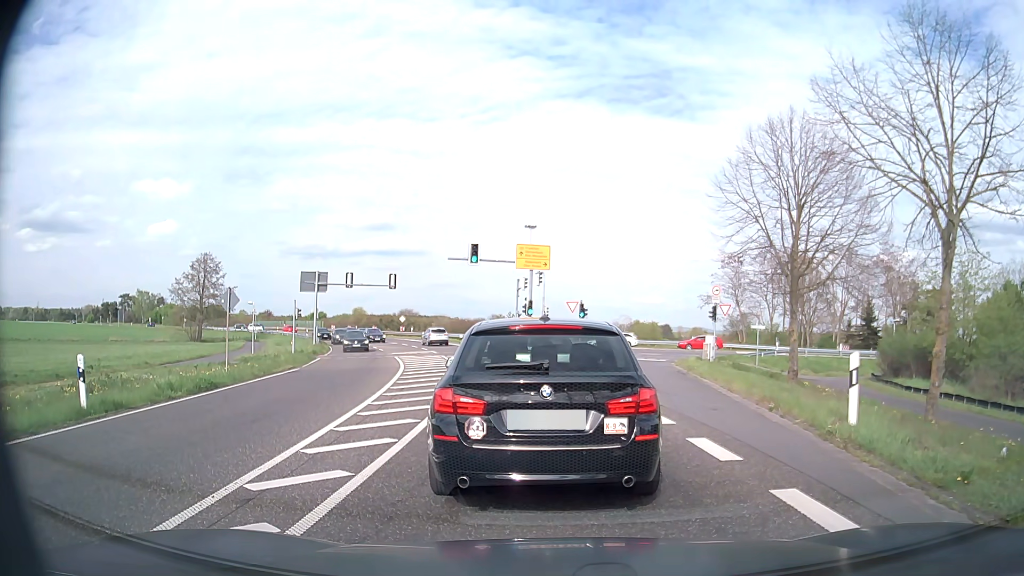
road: primary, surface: asphalt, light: Day
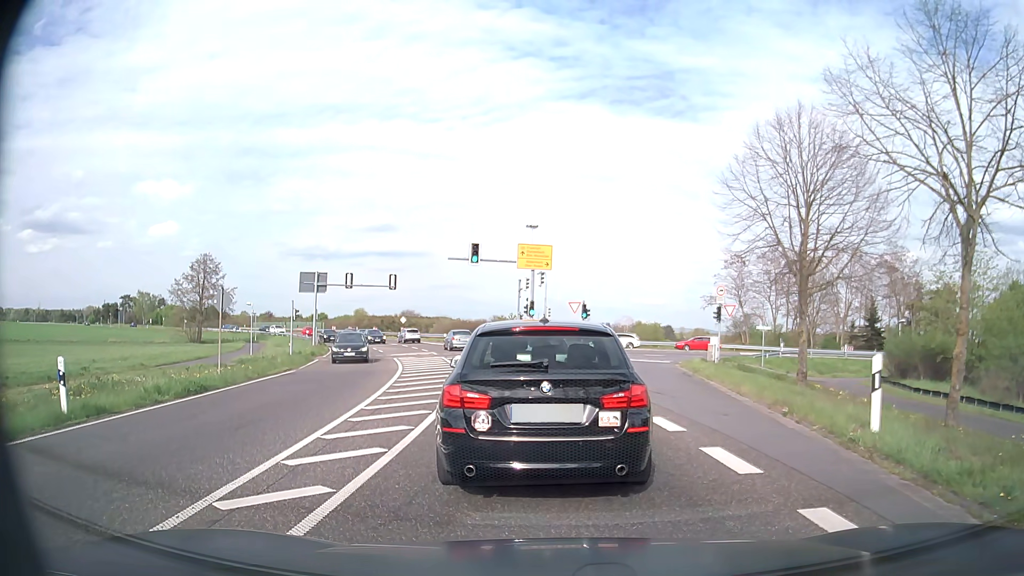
(0.0, +0.7) m; 0°
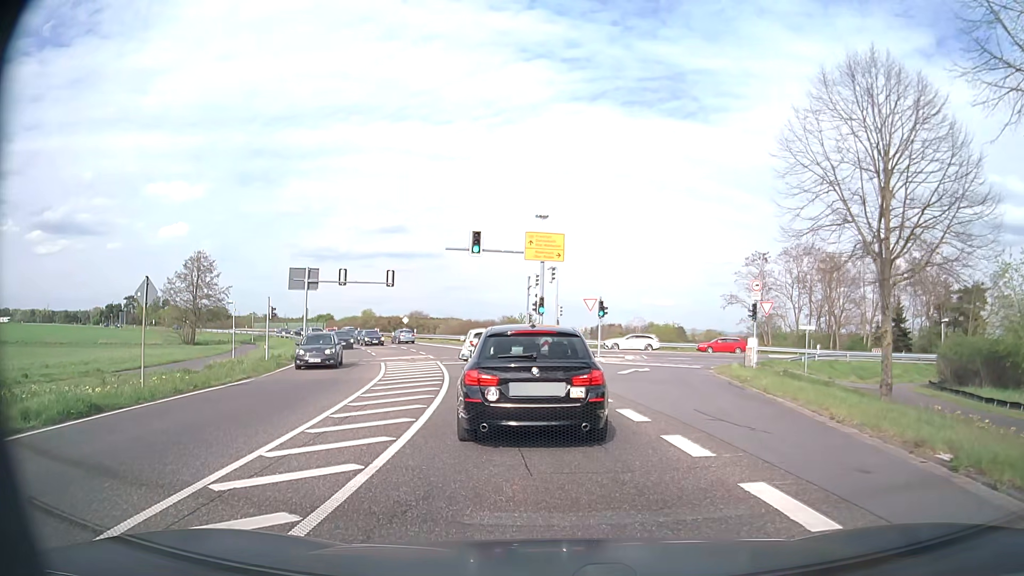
(-0.1, +5.3) m; -2°
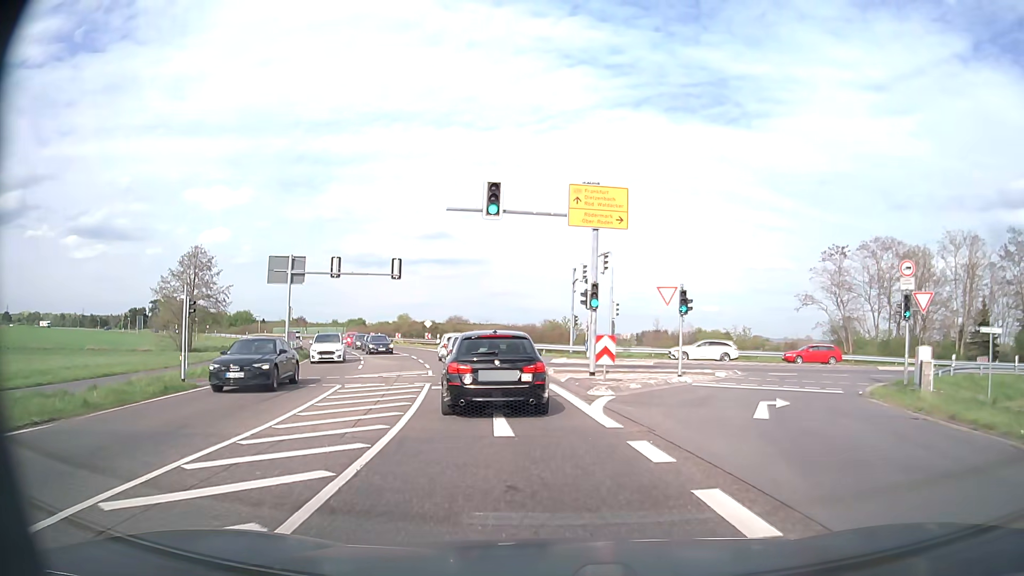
(-0.3, +12.7) m; -3°
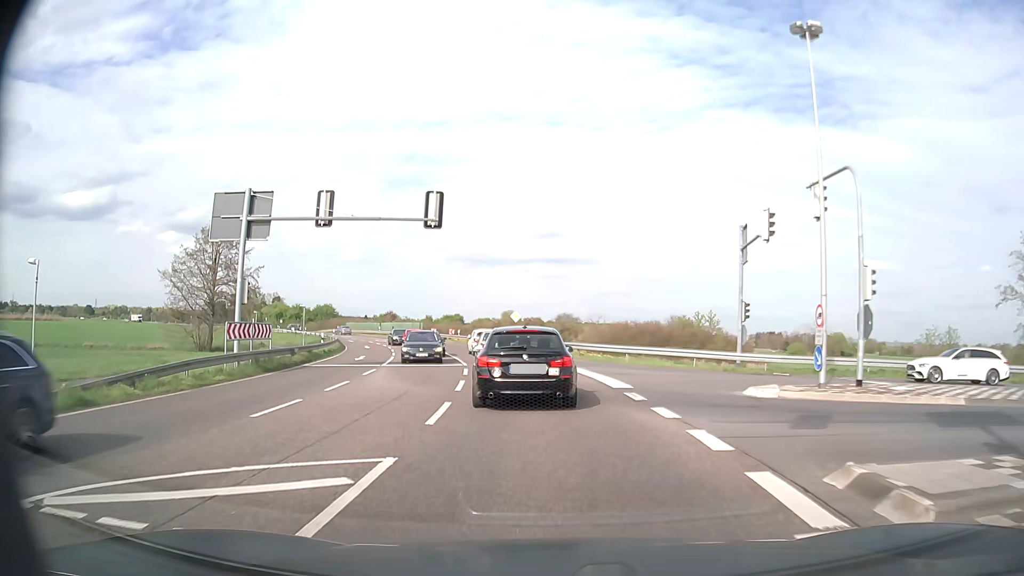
(-1.7, +20.3) m; -9°
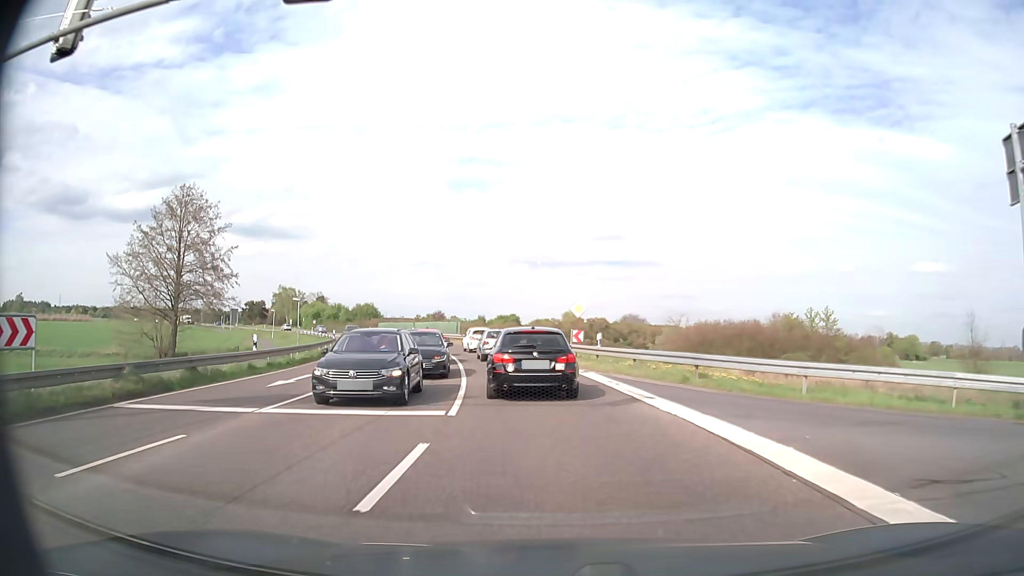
(-0.9, +17.2) m; -6°
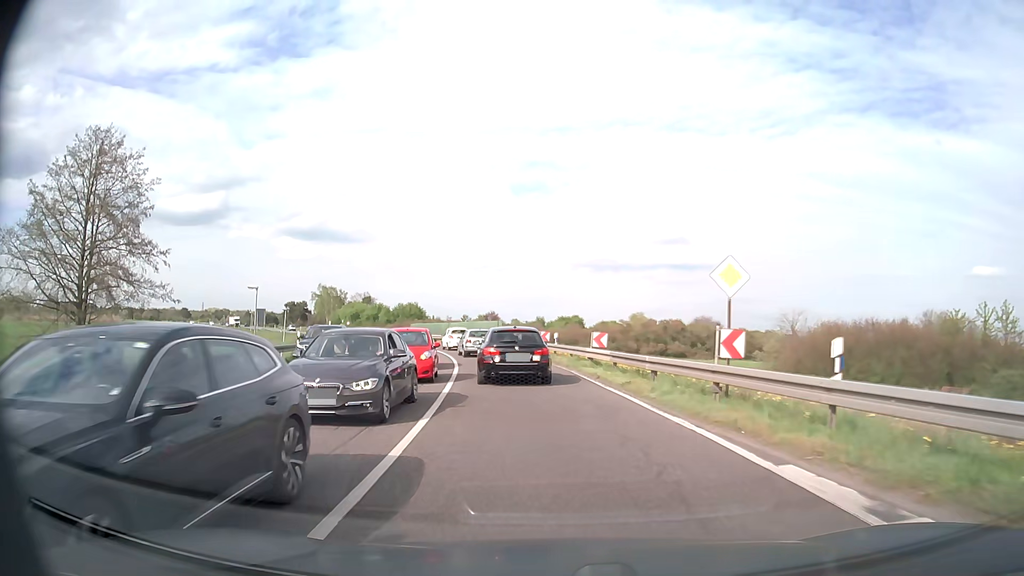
(-0.8, +18.3) m; -5°
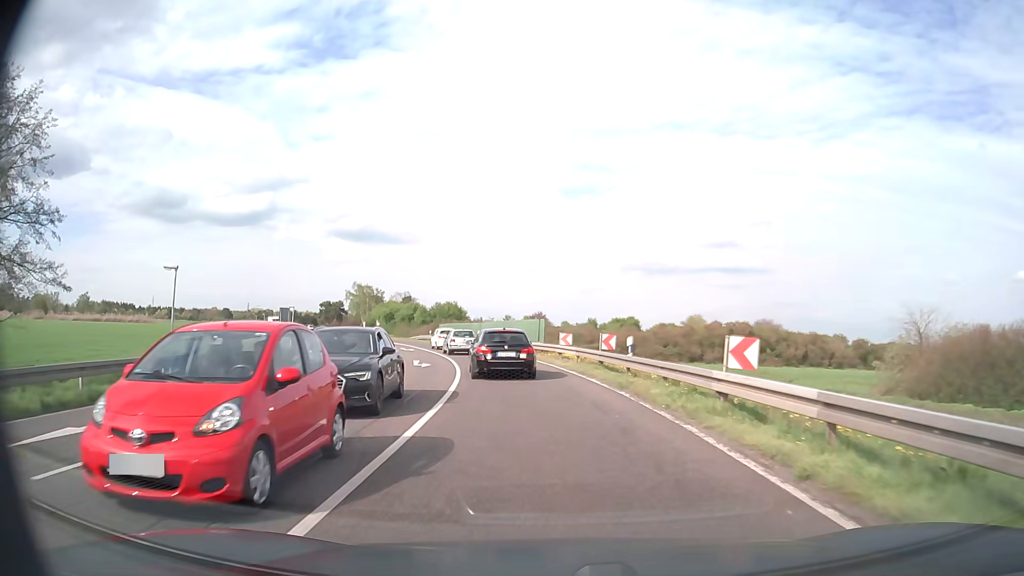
(-0.5, +13.2) m; -4°
(0, +10) (-1, +20) (-3, +30) (-5, +40) (-7, +49) (-11, +59) (-14, +68) (-18, +77) (-22, +86) (-26, +95) m
